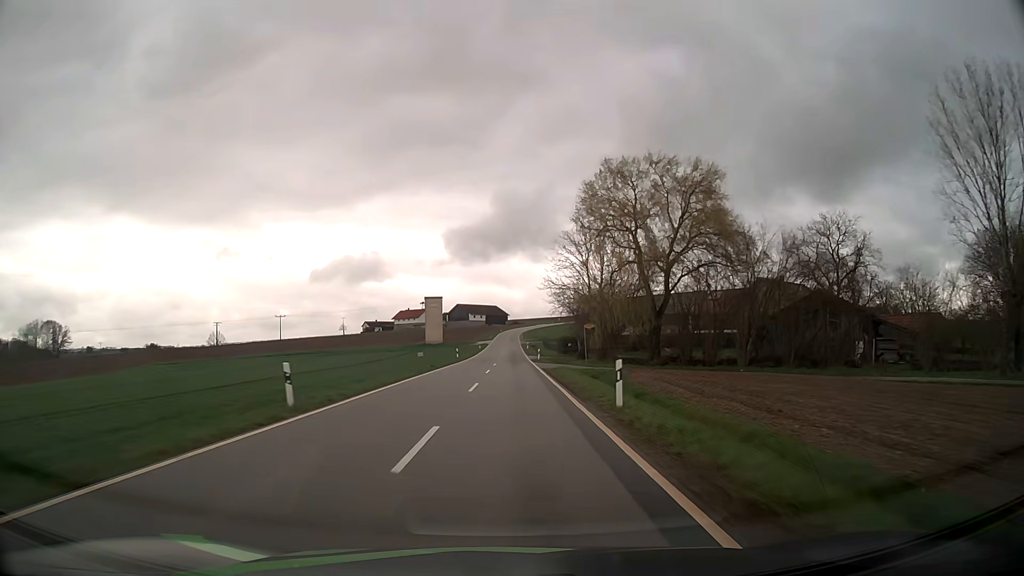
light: Day
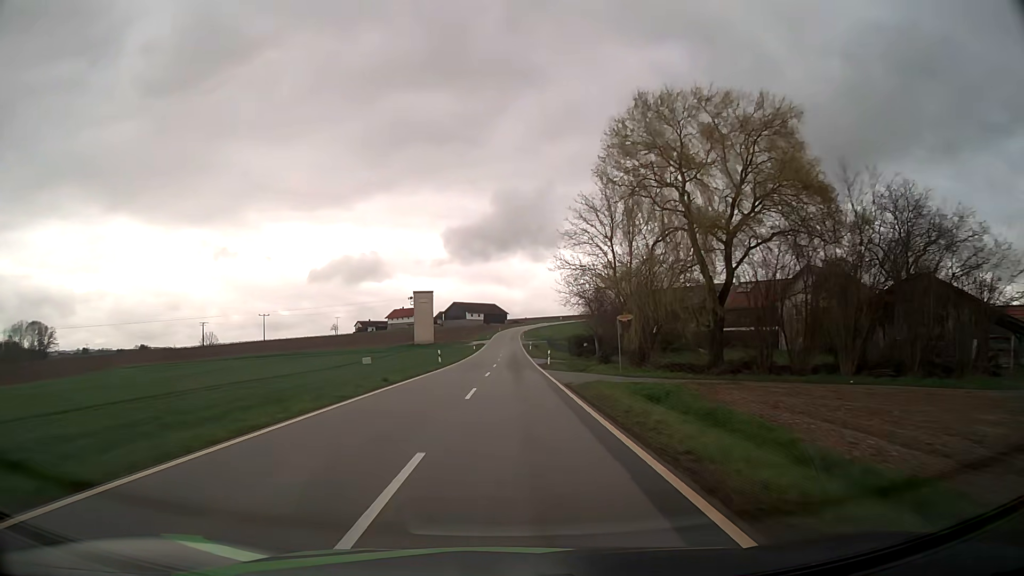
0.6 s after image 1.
(0.0, +15.0) m; 0°
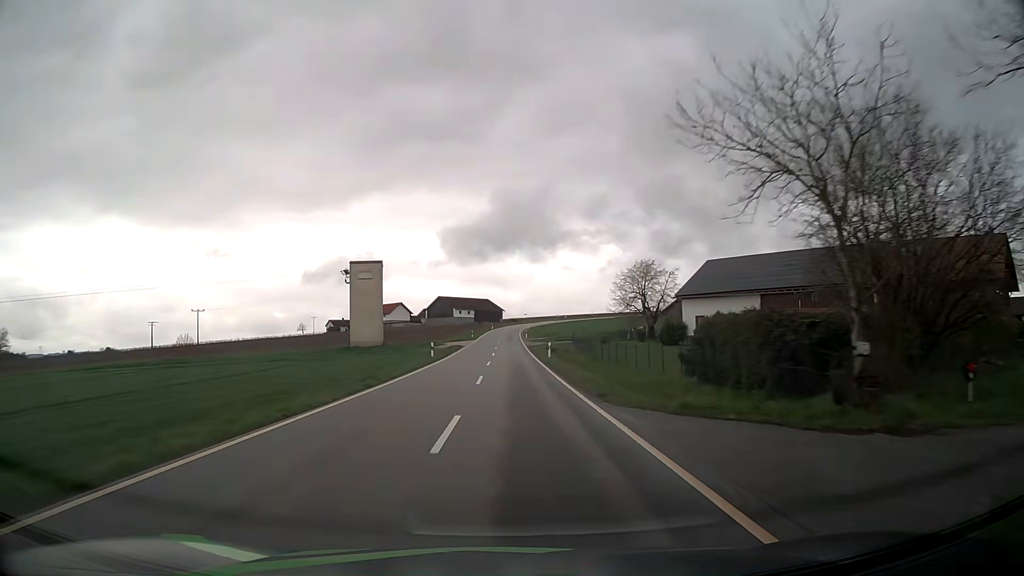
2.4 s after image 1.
(+0.1, +45.1) m; 0°
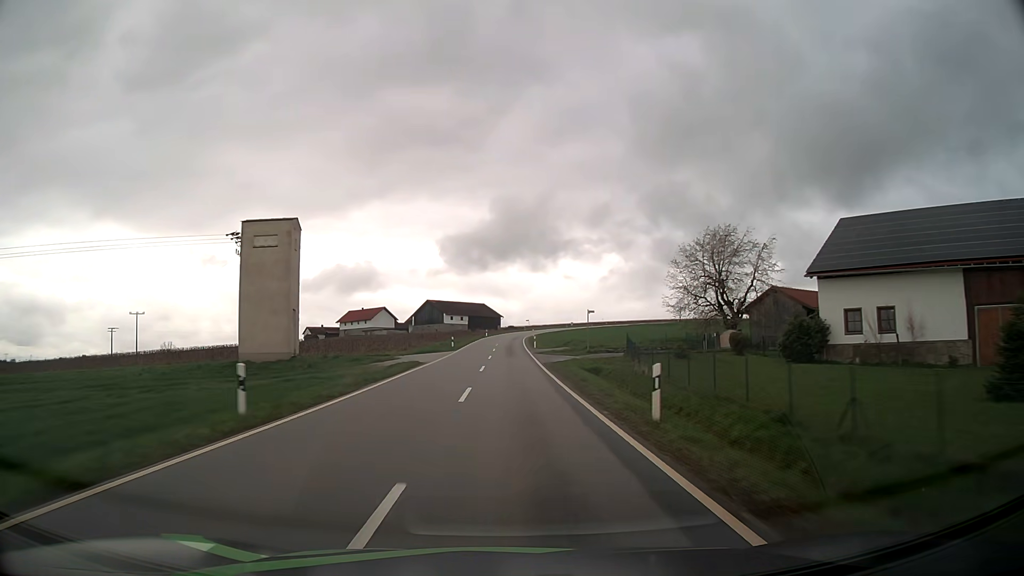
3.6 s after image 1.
(+0.2, +30.1) m; 0°
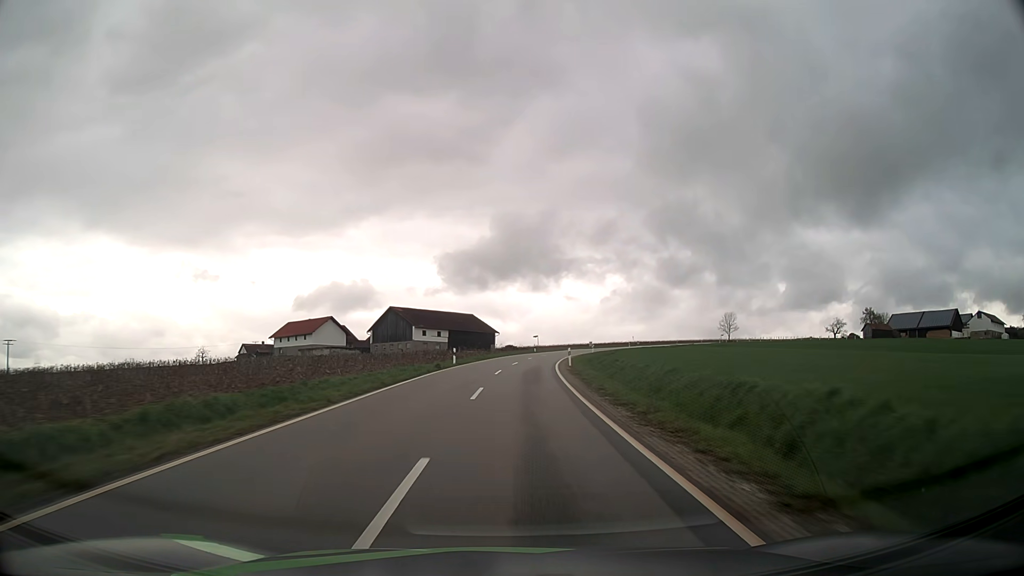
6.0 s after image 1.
(-0.1, +59.6) m; 0°
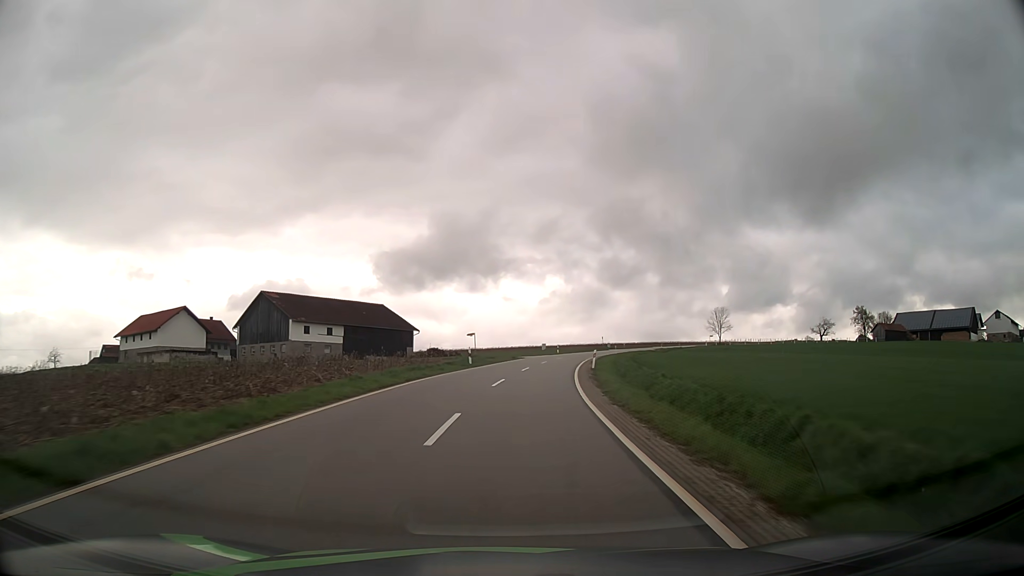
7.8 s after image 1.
(+1.7, +43.8) m; +6°
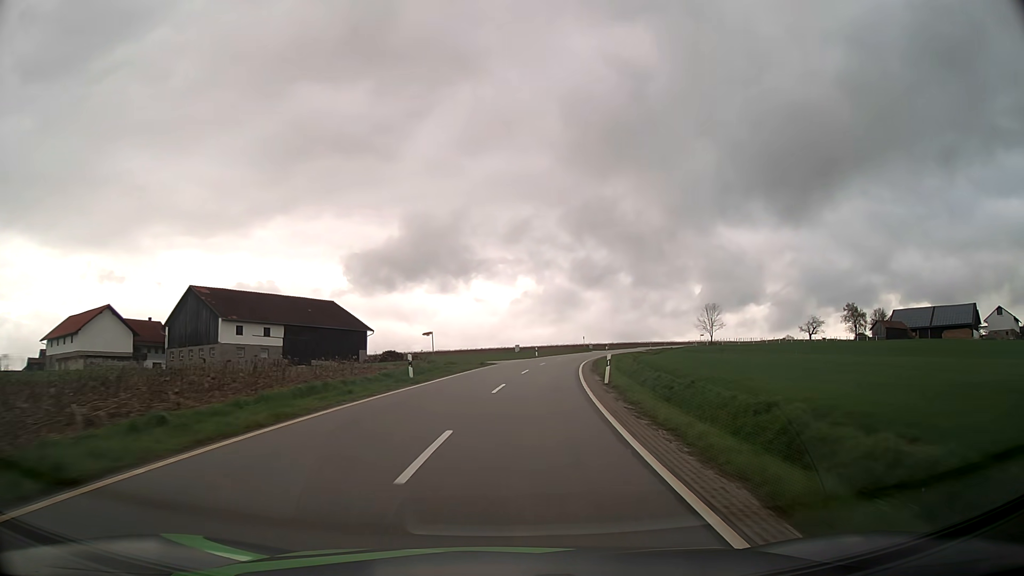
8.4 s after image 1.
(+0.3, +14.4) m; +2°
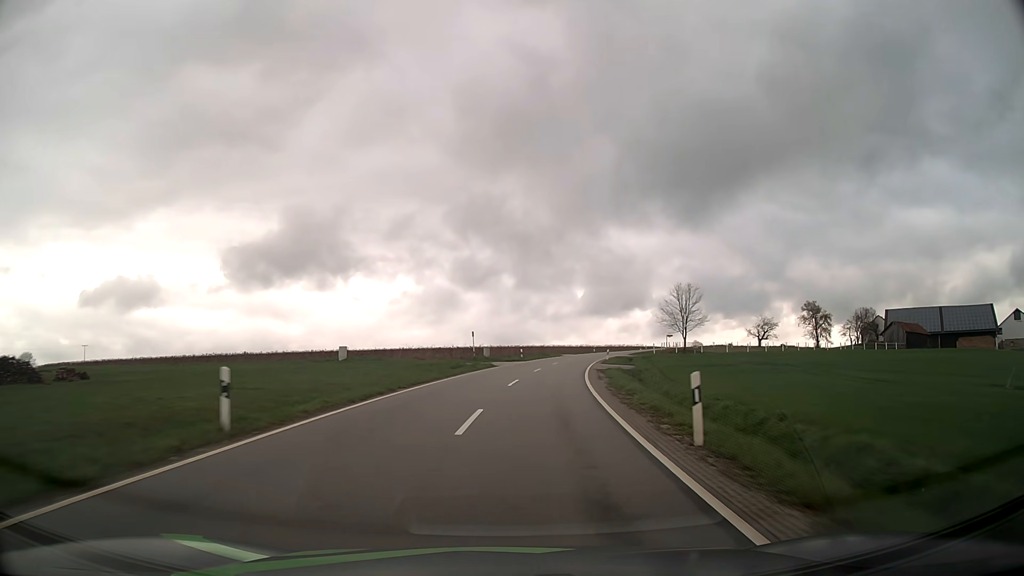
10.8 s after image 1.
(+5.3, +56.9) m; +10°
(0, +10) (+1, +20) (+2, +30) (+3, +40) (+5, +50) (+7, +60) (+9, +69) (+11, +79) (+14, +89) (+17, +98) m
